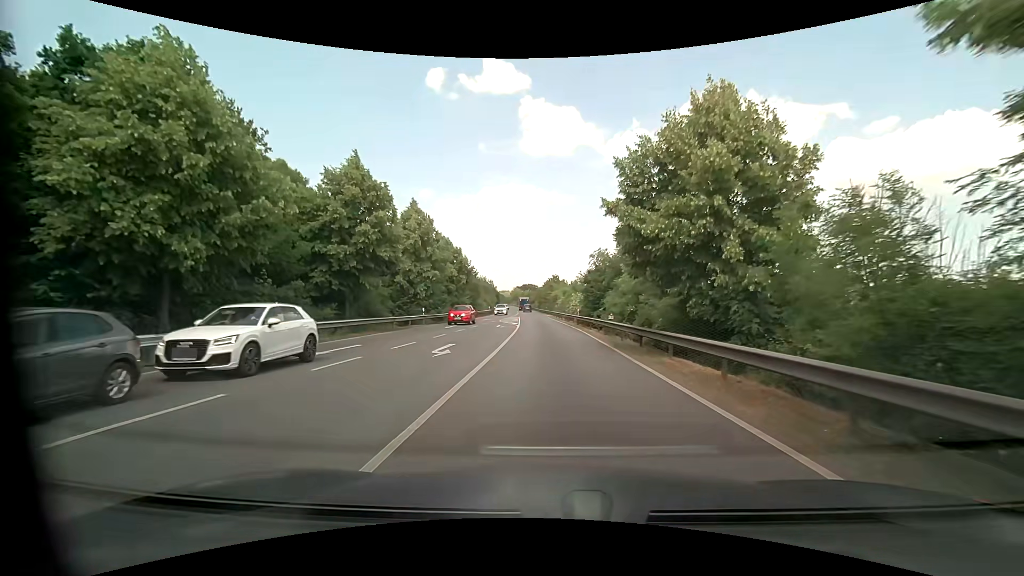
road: primary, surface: asphalt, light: Day
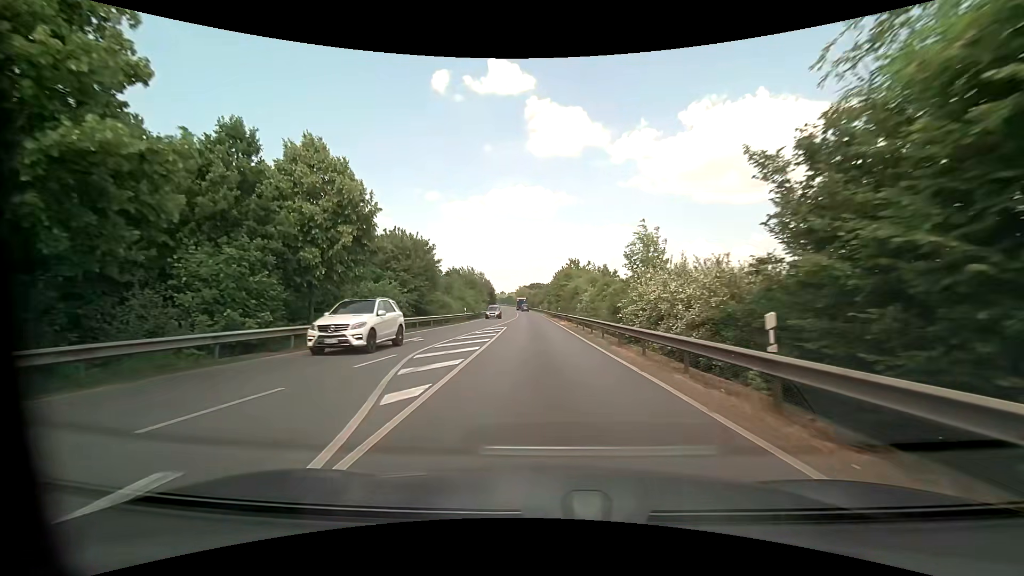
(-0.1, +35.5) m; -1°
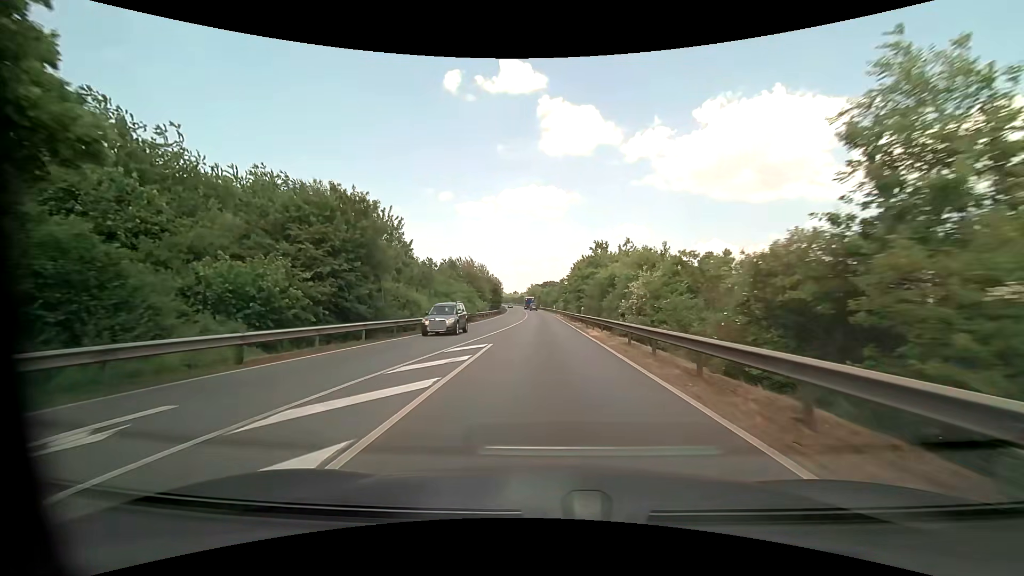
(-0.3, +16.9) m; -2°
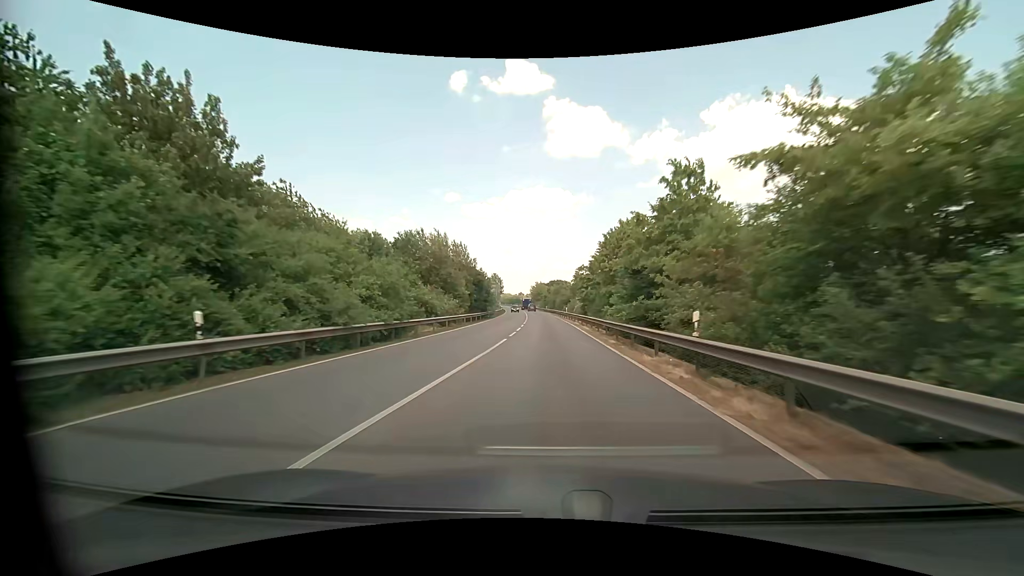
(-0.2, +27.6) m; -1°
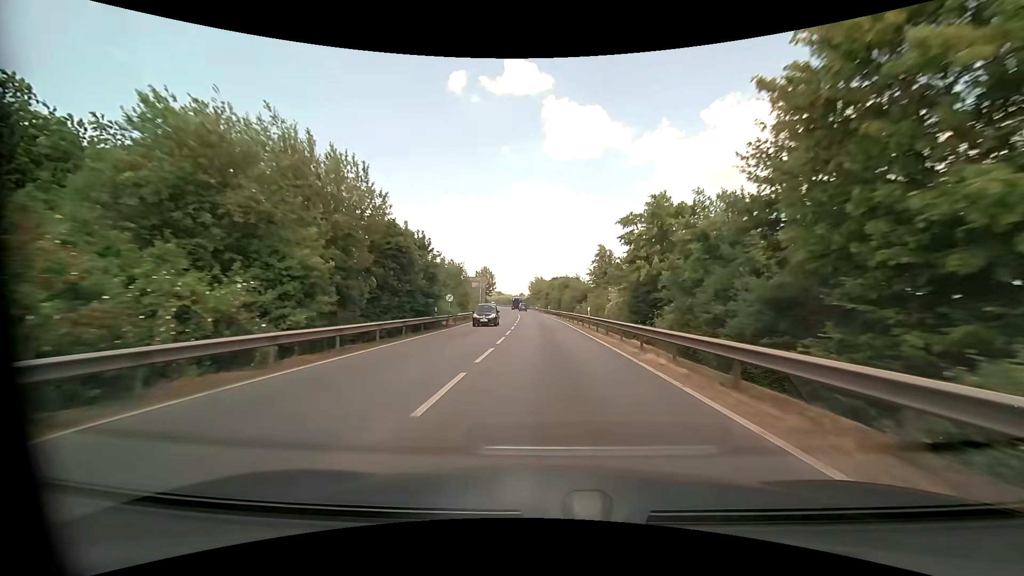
(0.0, +30.3) m; 0°
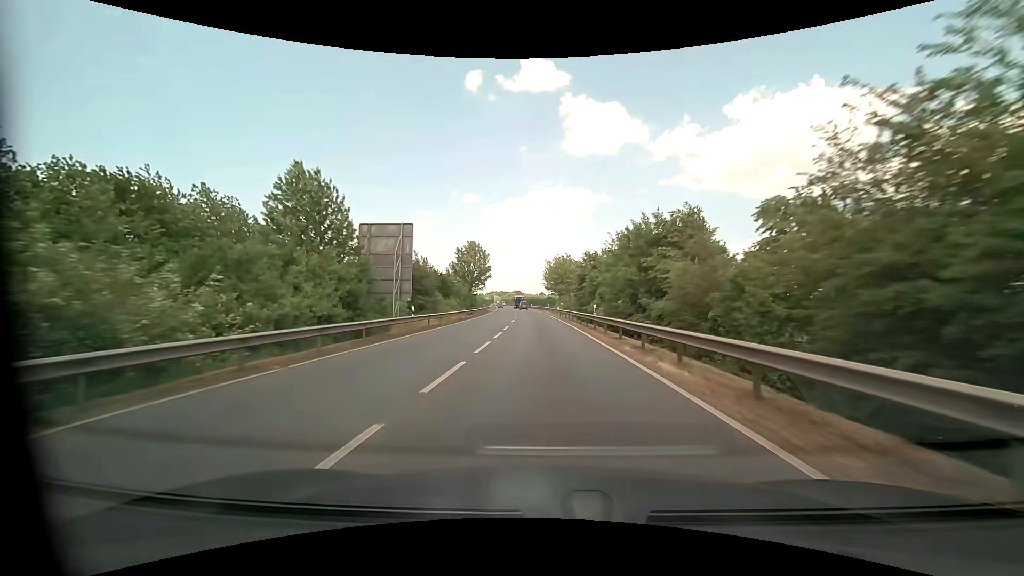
(-0.8, +53.5) m; -2°
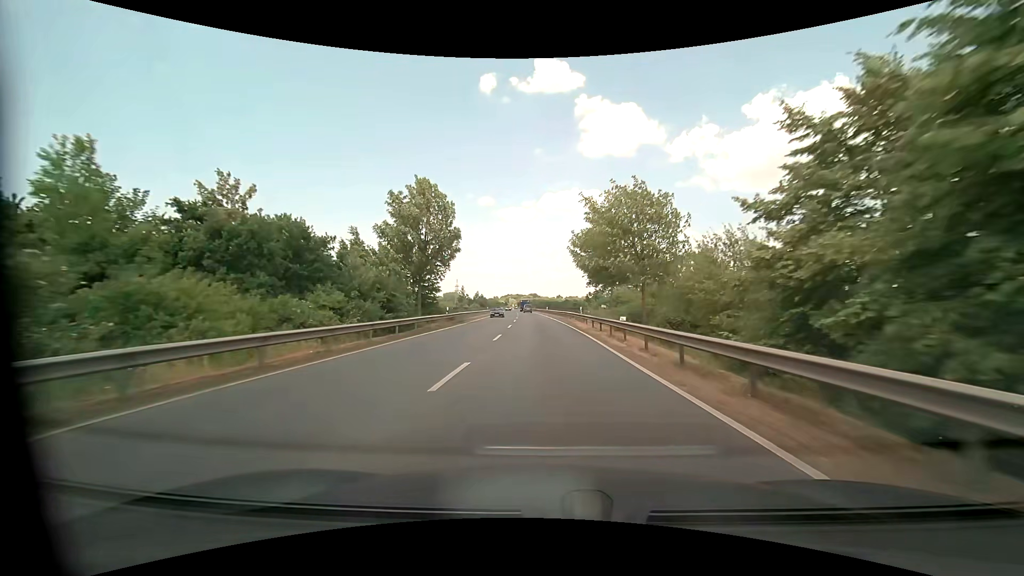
(-0.9, +42.3) m; -2°
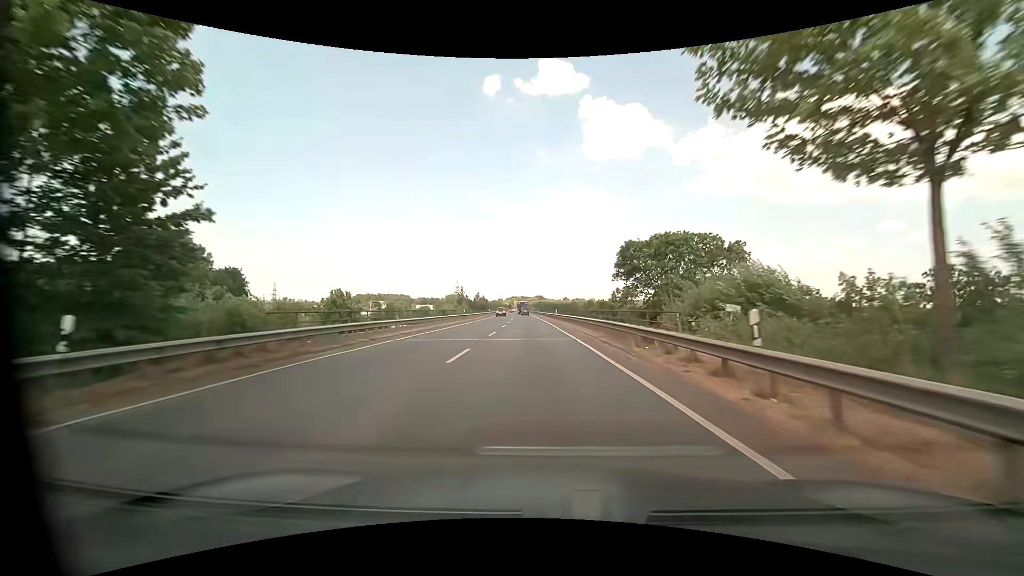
(-0.1, +32.6) m; -1°
(0, +10) (0, +20) (0, +30) (-1, +40) (-1, +50) (-2, +60) (-2, +70) (-3, +80) (-3, +90) (-4, +100) m
